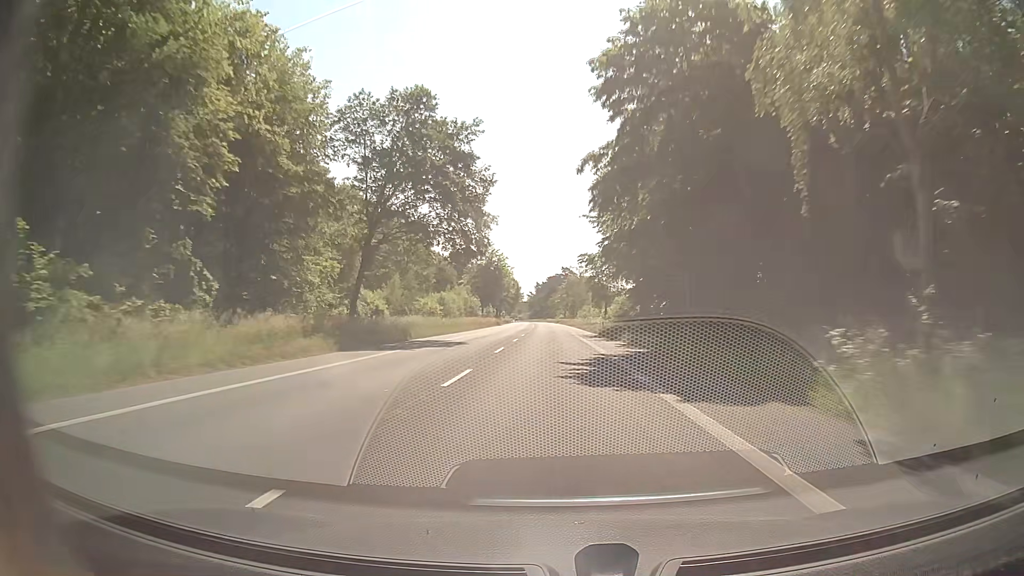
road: secondary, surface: asphalt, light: Day
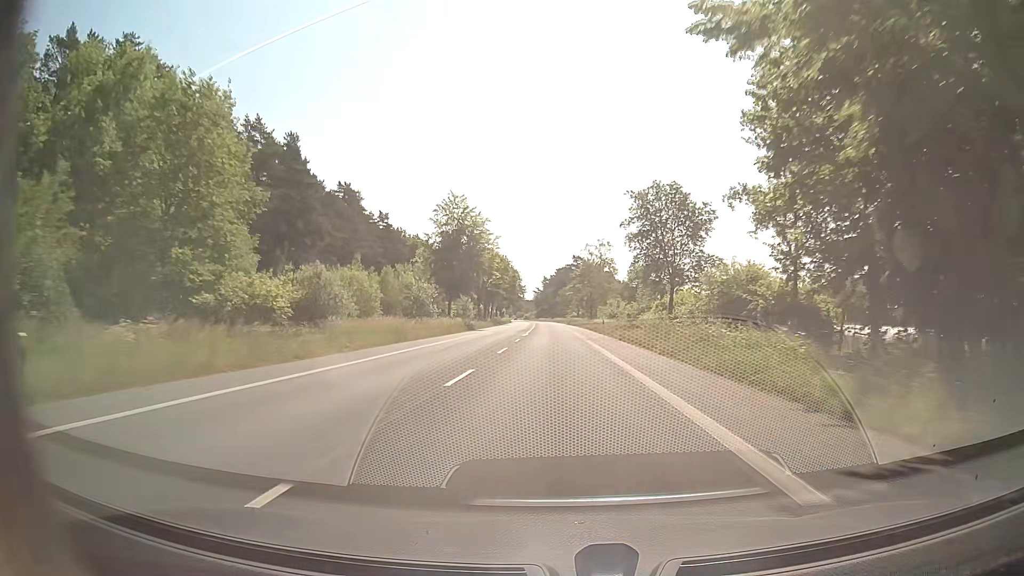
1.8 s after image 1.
(-0.2, +47.6) m; -1°
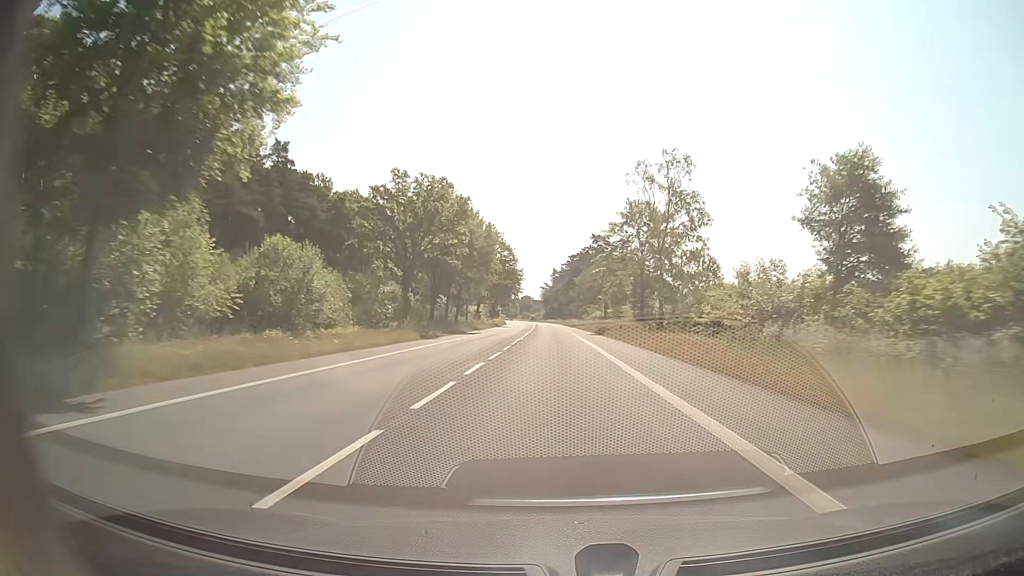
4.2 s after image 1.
(-0.5, +63.5) m; -1°
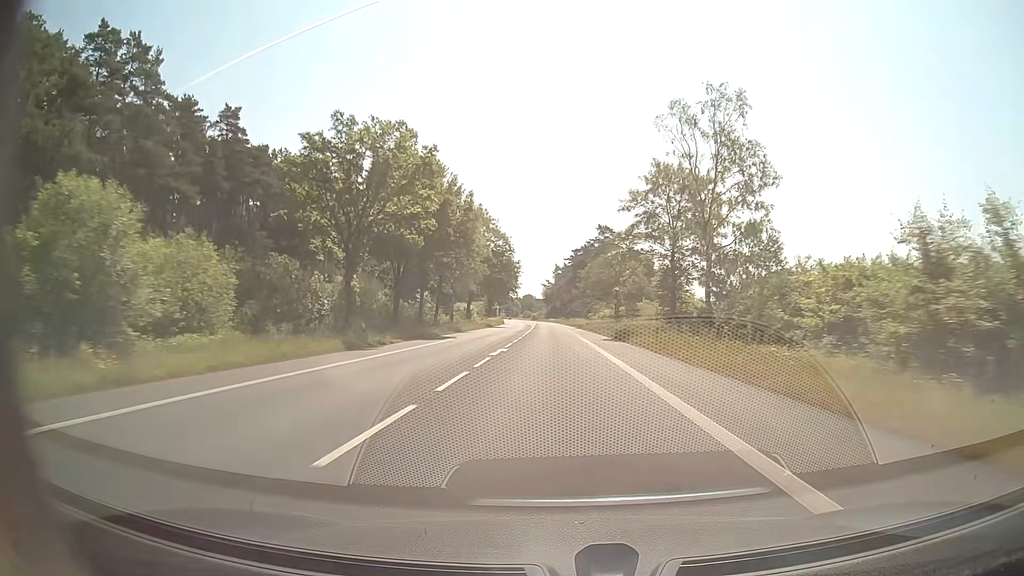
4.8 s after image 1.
(0.0, +15.9) m; 0°
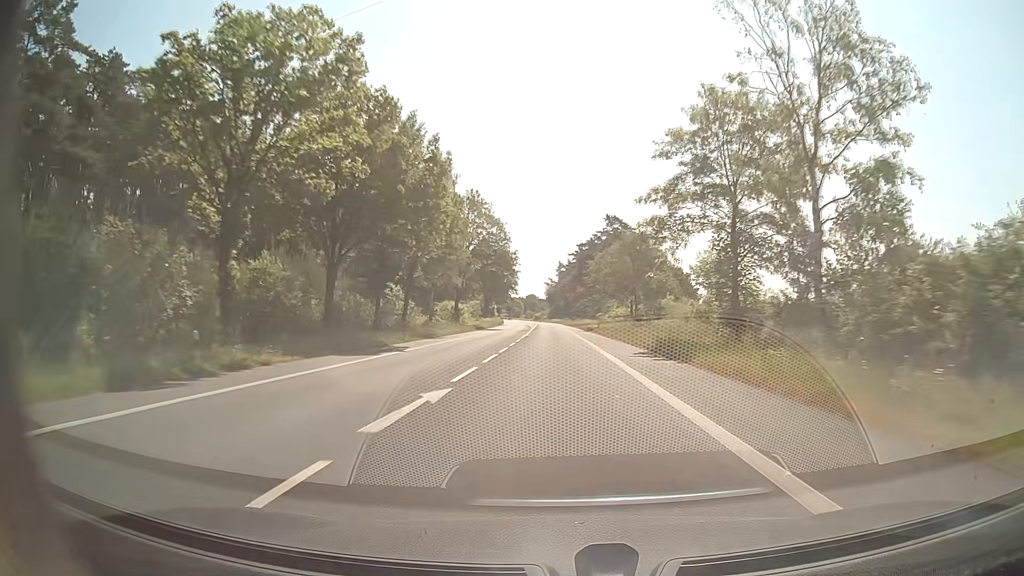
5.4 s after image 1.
(0.0, +15.8) m; 0°
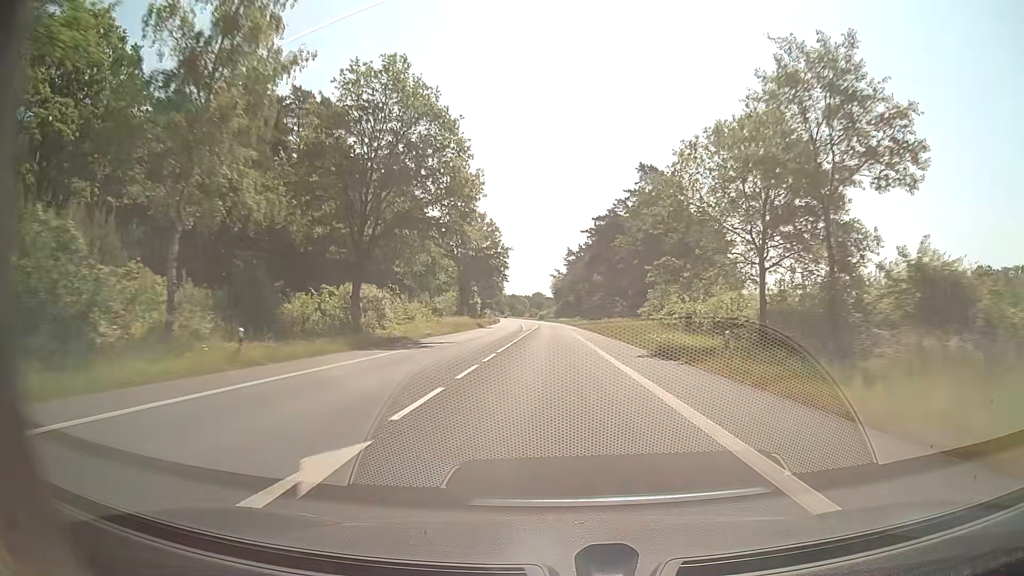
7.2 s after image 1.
(-0.2, +47.5) m; -1°
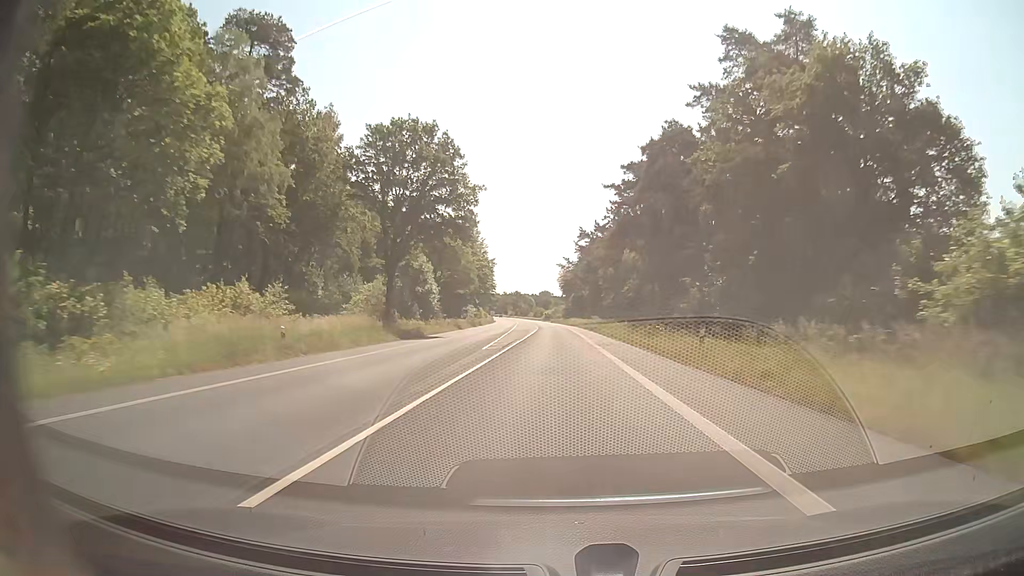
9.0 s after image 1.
(-0.2, +47.5) m; -1°
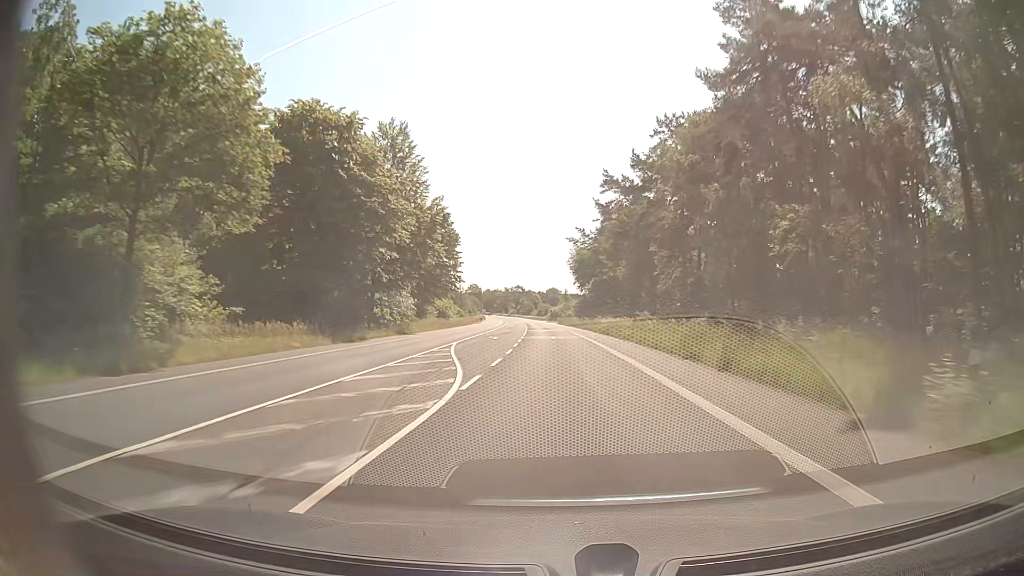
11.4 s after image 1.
(-0.4, +63.3) m; 0°
(0, +10) (0, +20) (0, +30) (-1, +40) (-1, +50) (-1, +60) (-2, +70) (-2, +80) (-3, +90) (-3, +100) m
